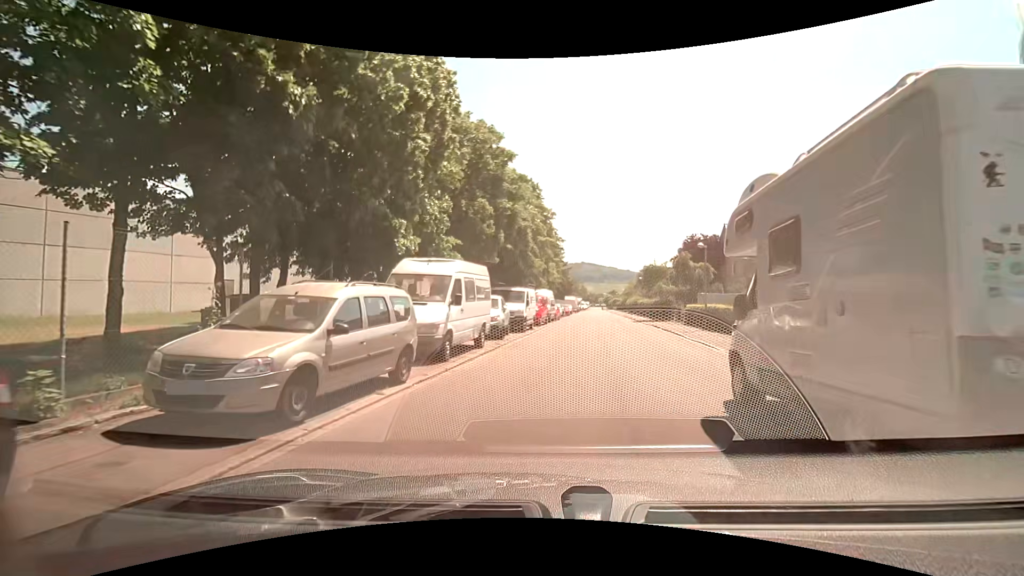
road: residential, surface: asphalt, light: Day
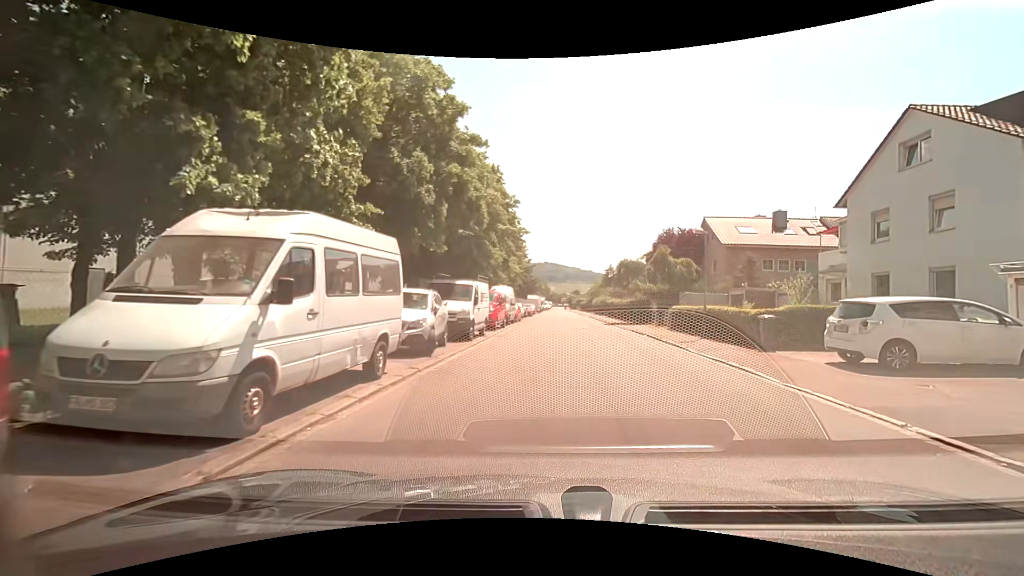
(+0.2, +6.4) m; +5°
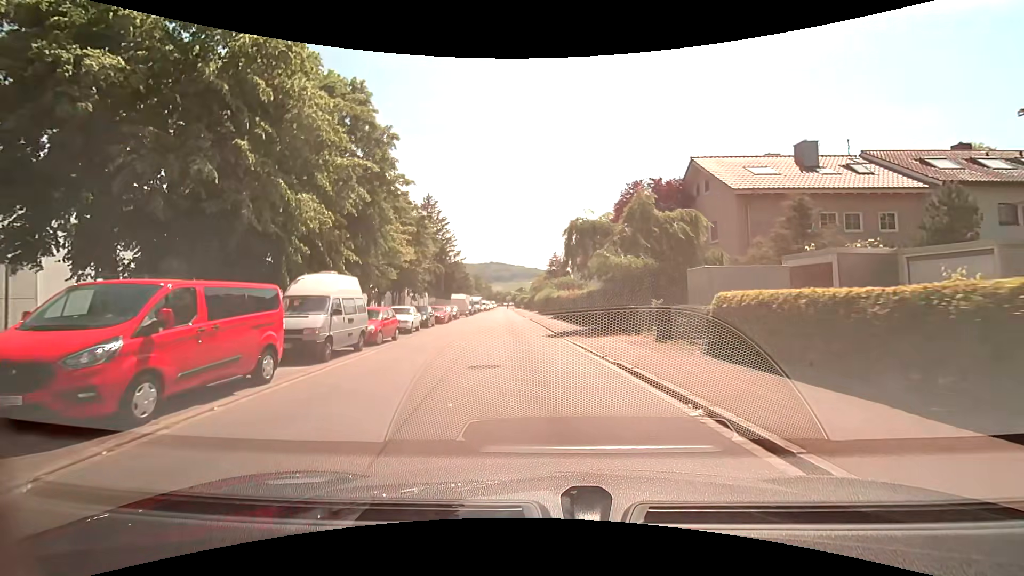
(+2.1, +18.1) m; +5°
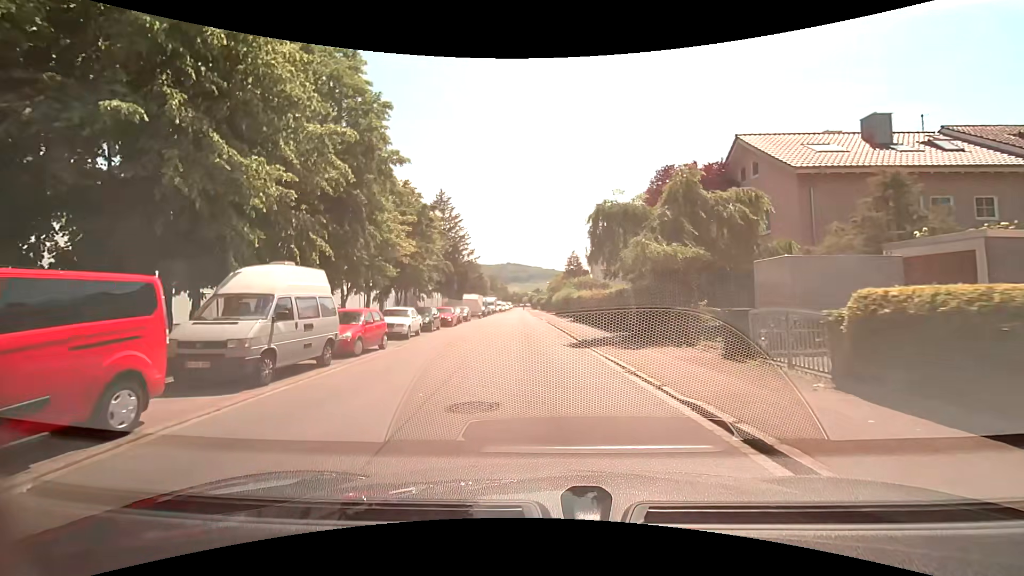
(-0.1, +4.0) m; -1°
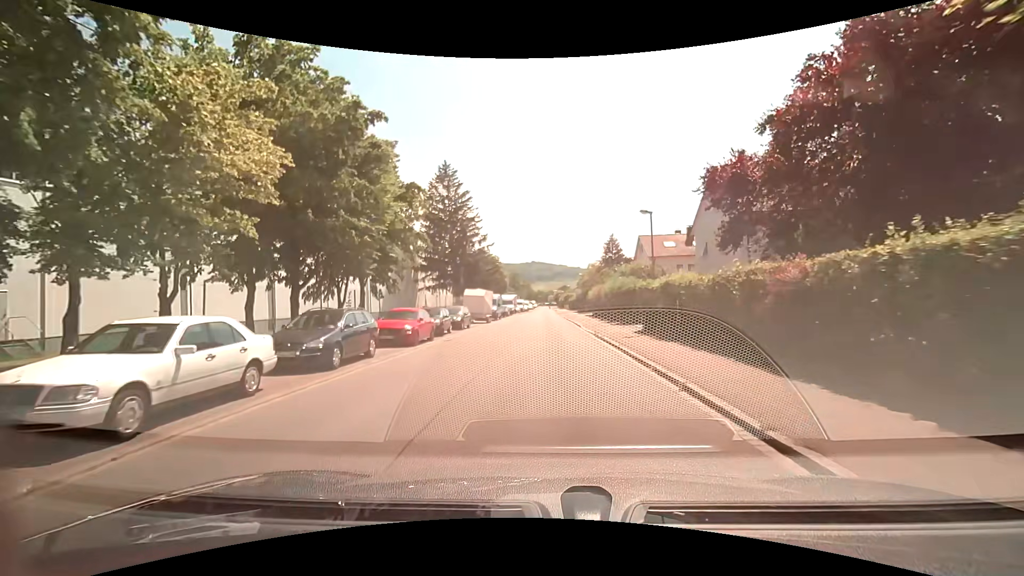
(-0.8, +16.9) m; -3°
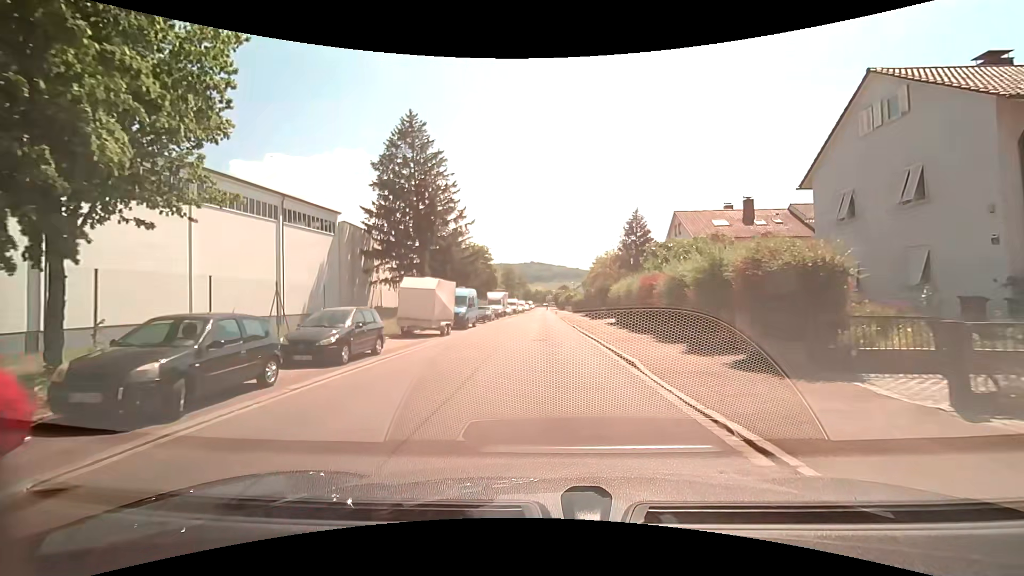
(+0.1, +17.7) m; 0°
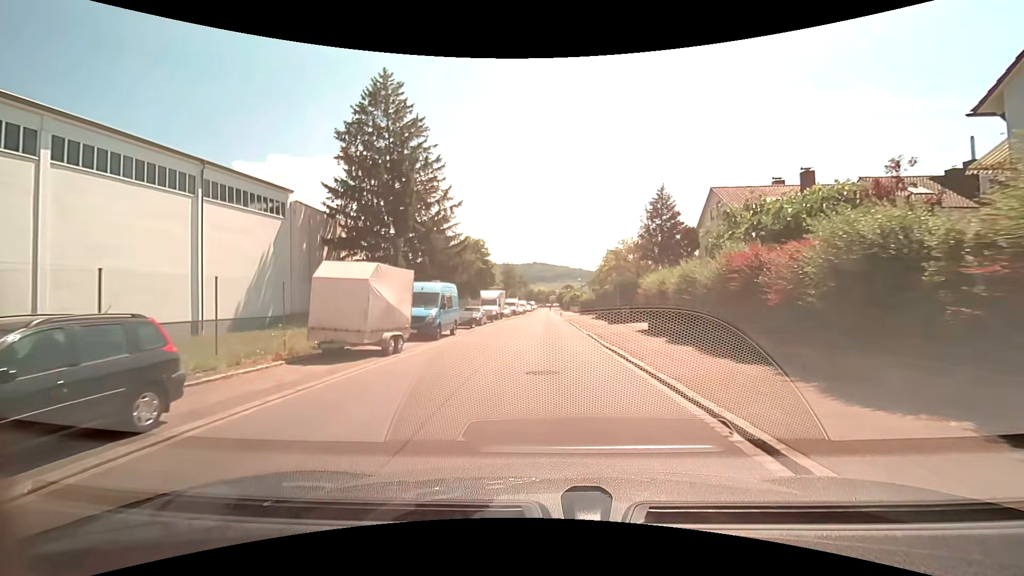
(+0.1, +9.1) m; 0°
